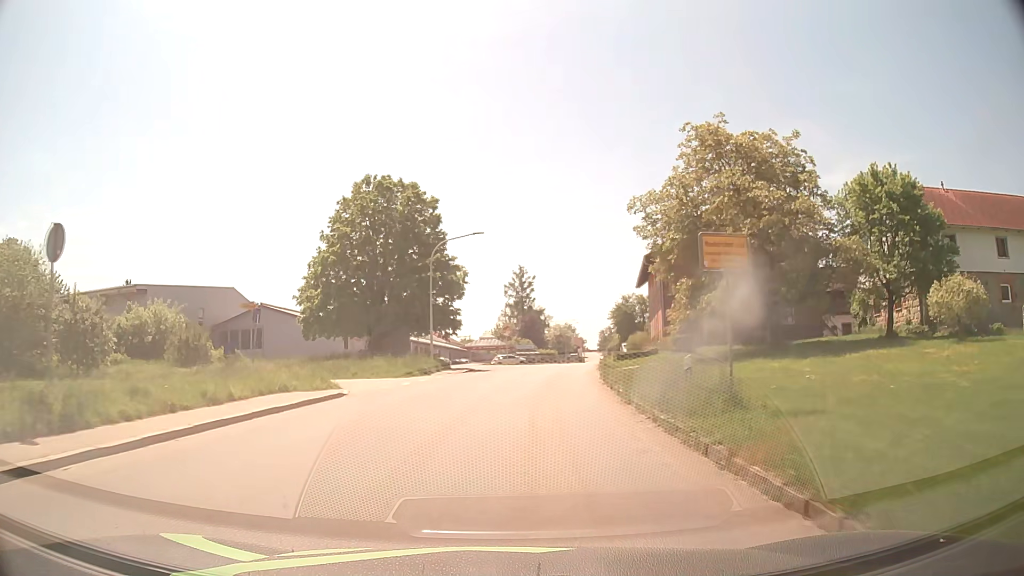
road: tertiary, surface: asphalt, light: Day
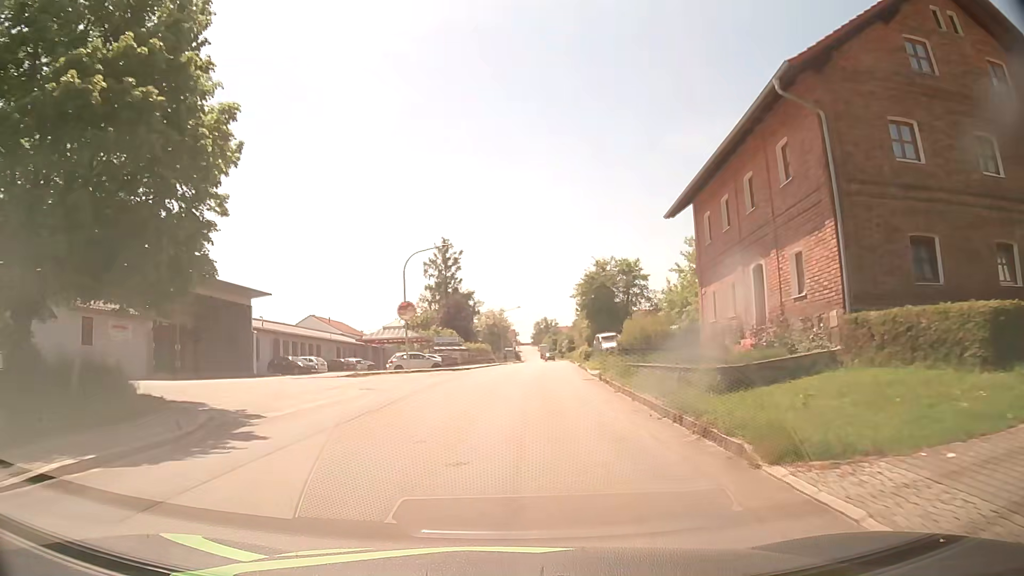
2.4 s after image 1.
(+1.6, +30.4) m; +6°
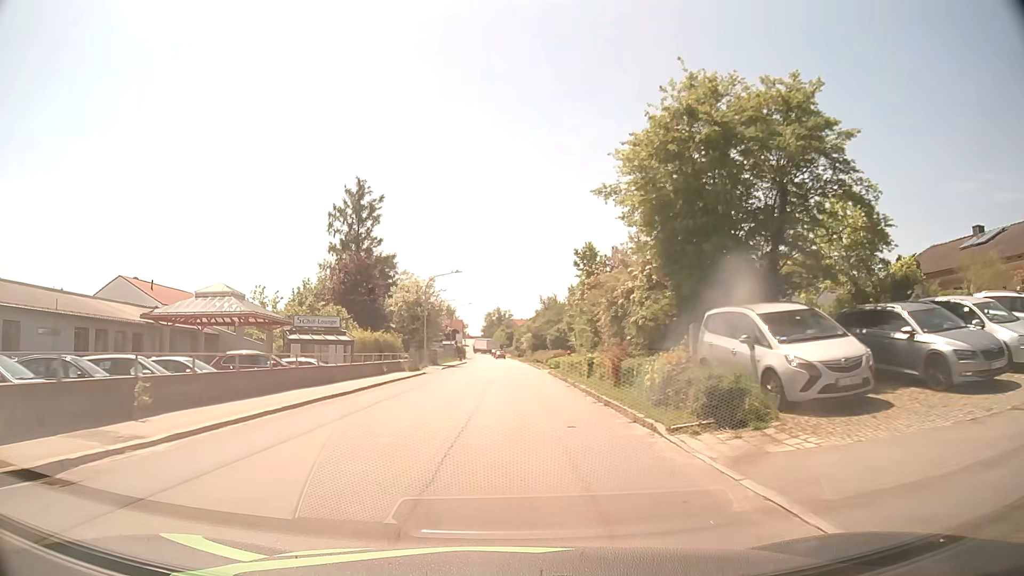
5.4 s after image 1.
(+1.9, +38.4) m; +4°
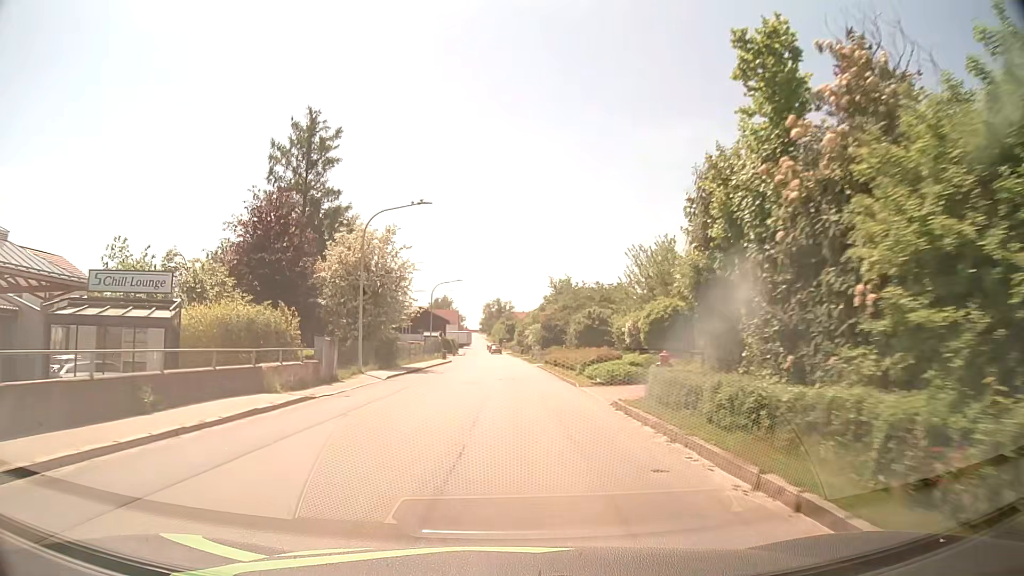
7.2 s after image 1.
(0.0, +23.2) m; 0°
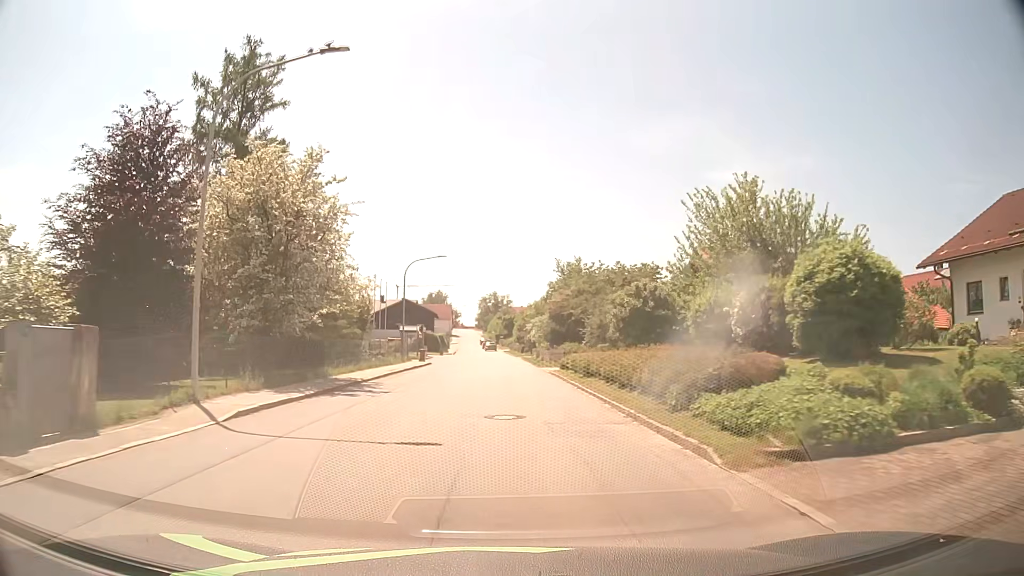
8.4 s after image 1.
(0.0, +15.5) m; 0°
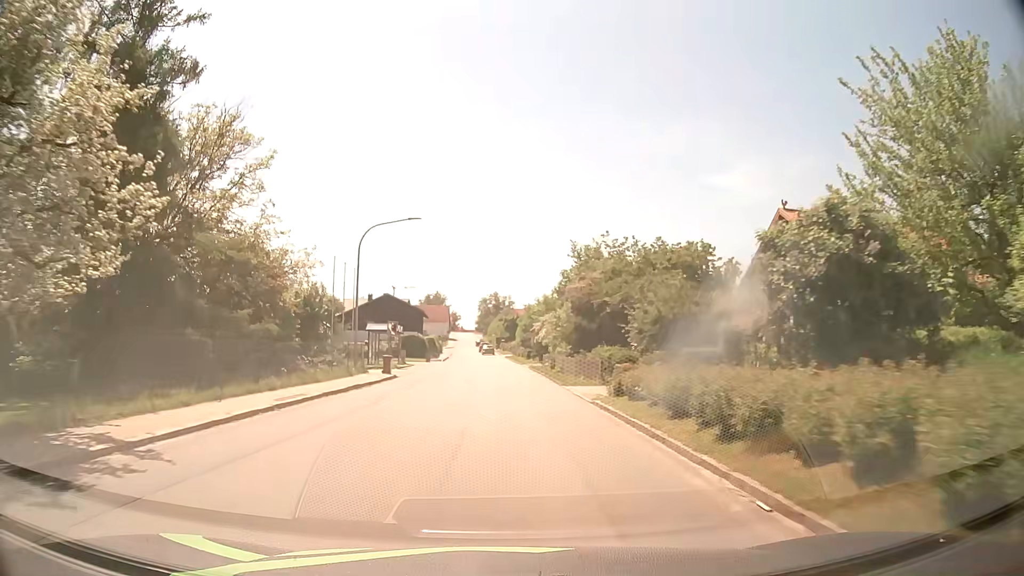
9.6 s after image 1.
(+0.1, +15.5) m; 0°
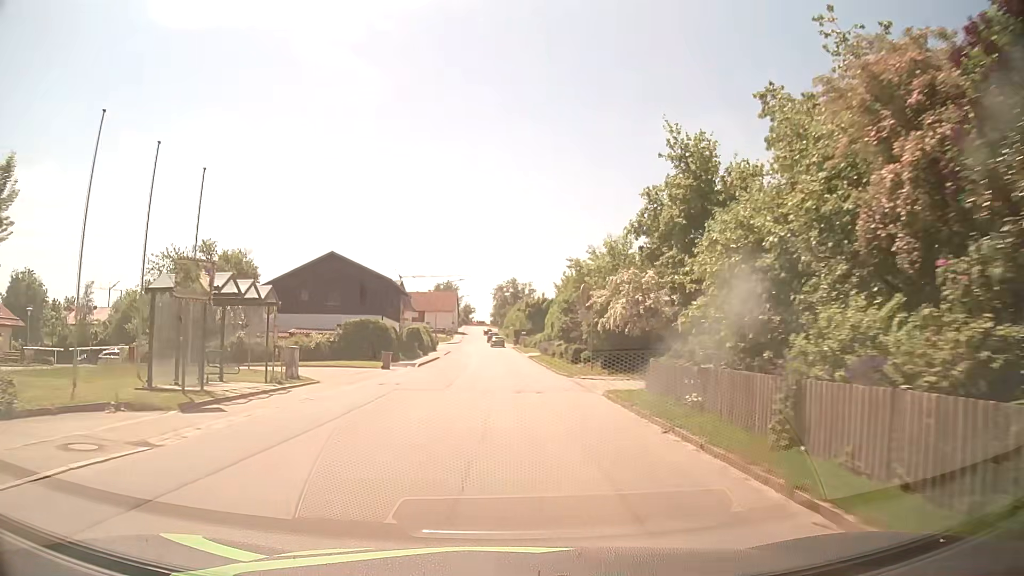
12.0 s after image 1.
(-0.4, +30.7) m; -1°
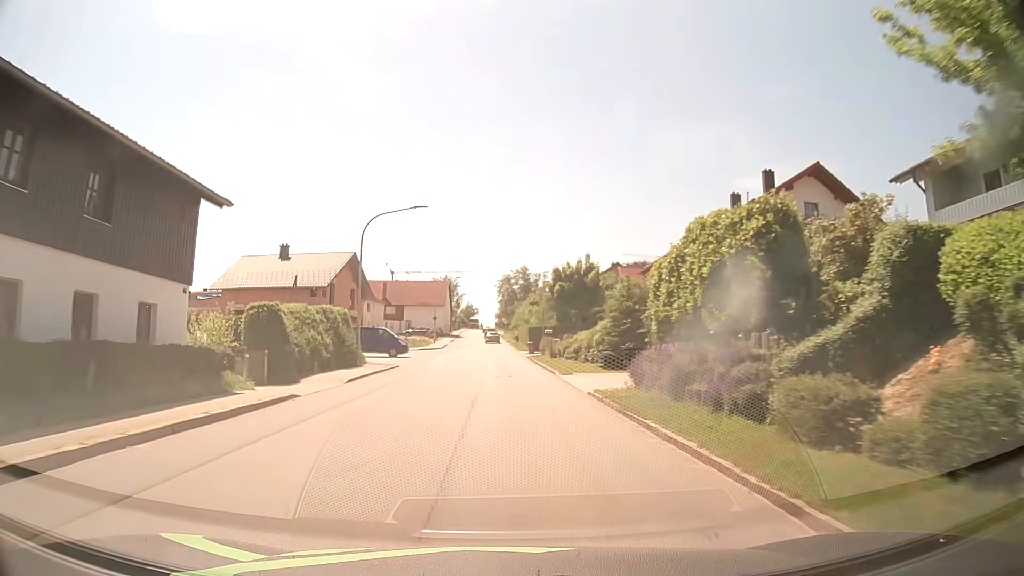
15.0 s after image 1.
(-0.4, +38.1) m; -1°
(0, +10) (0, +20) (-1, +30) (-1, +40) (-1, +50) (-1, +60) (-2, +70) (-2, +80) (-3, +90) (-3, +100) m
